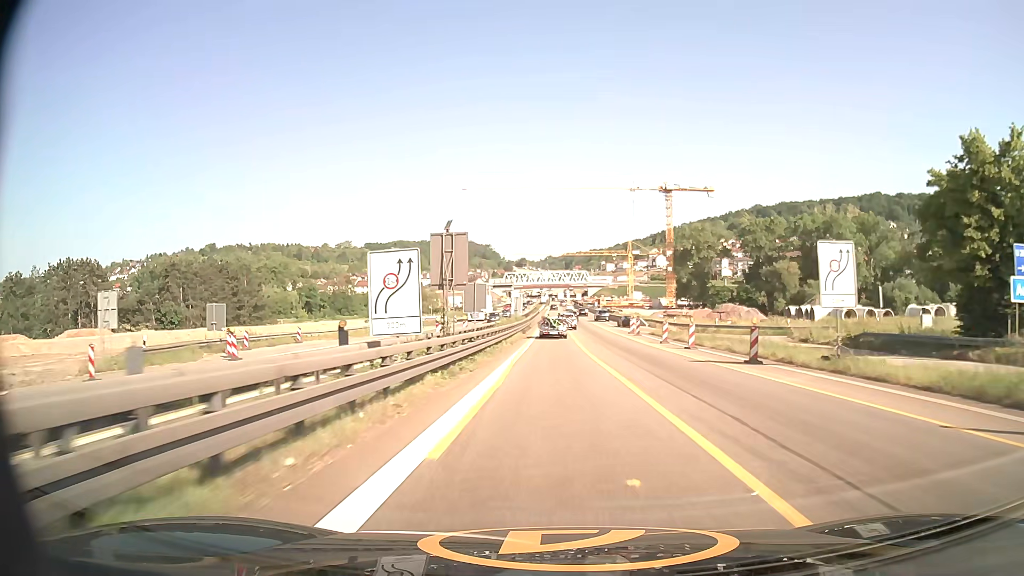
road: motorway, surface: asphalt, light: Day
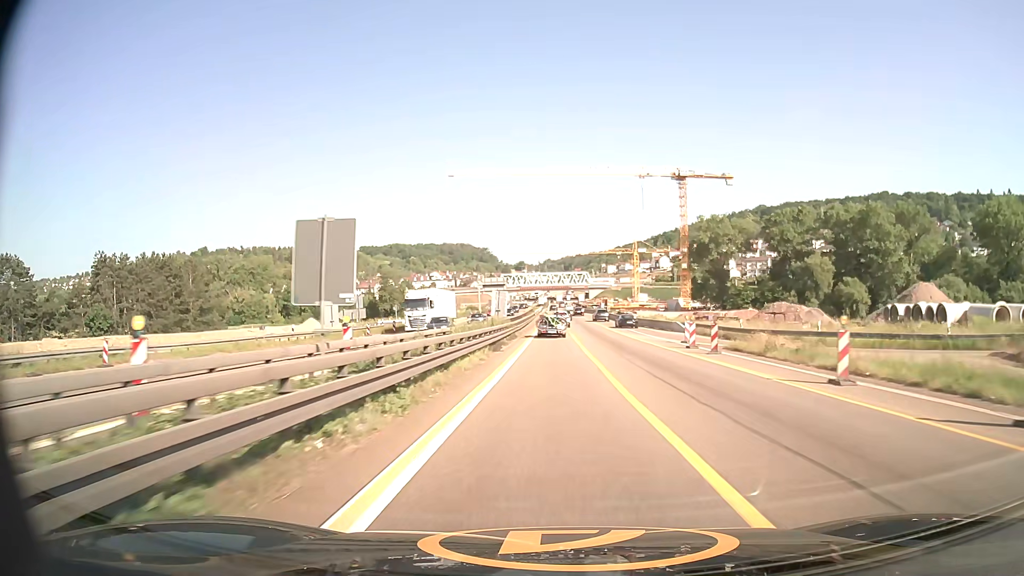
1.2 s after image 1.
(0.0, +24.4) m; 0°
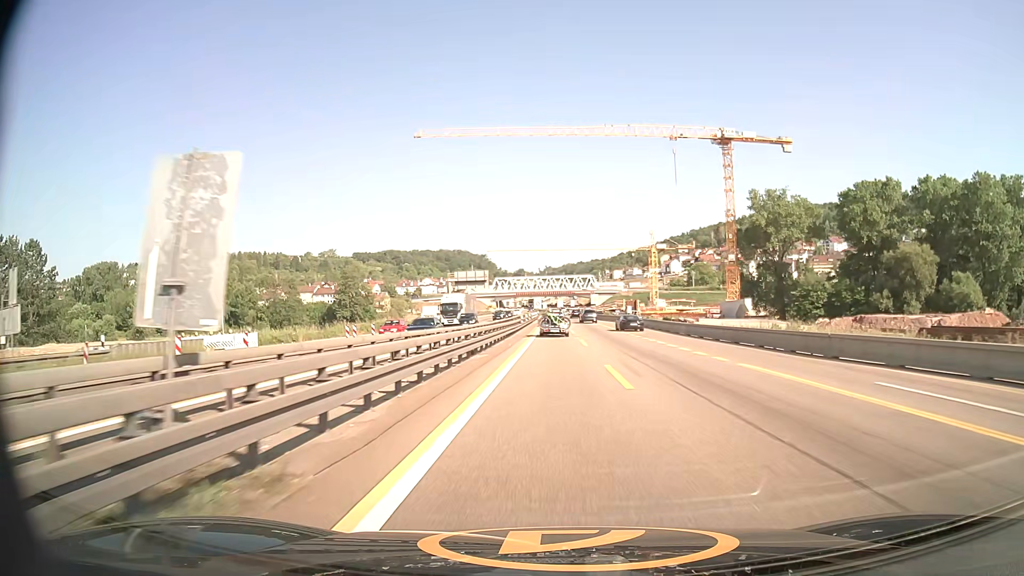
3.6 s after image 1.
(0.0, +47.2) m; 0°
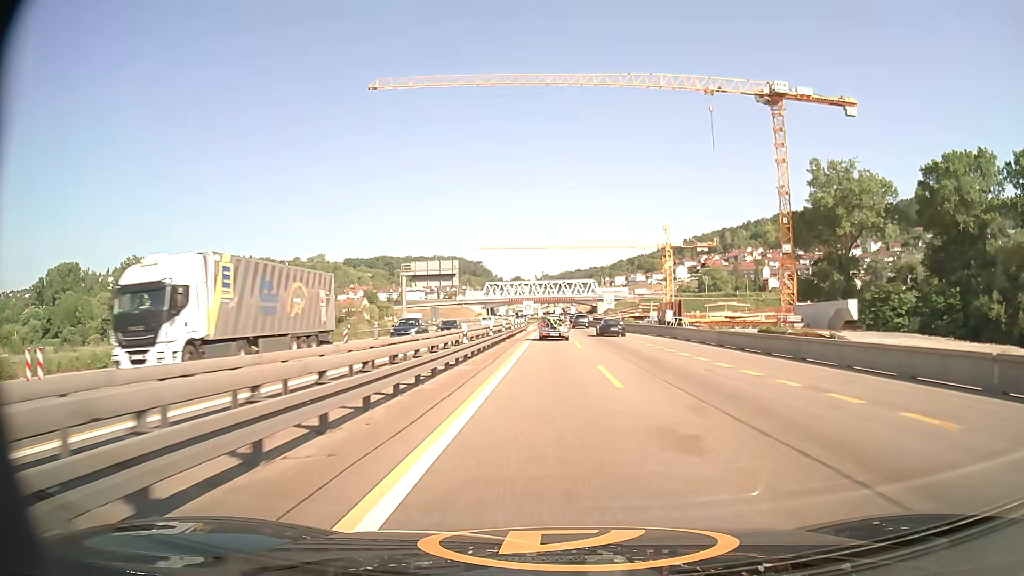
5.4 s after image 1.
(0.0, +33.7) m; 0°
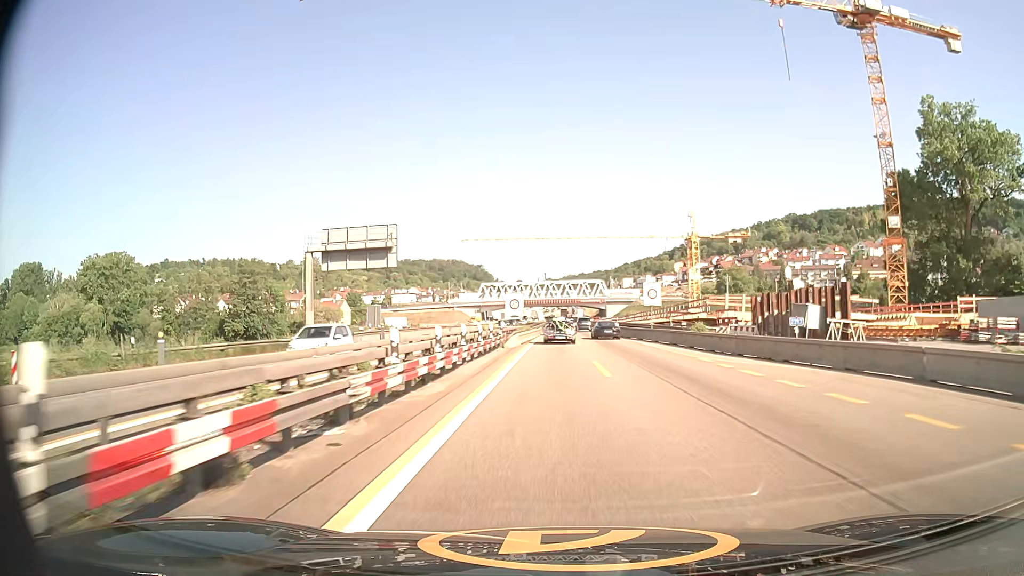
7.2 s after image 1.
(0.0, +33.2) m; 0°
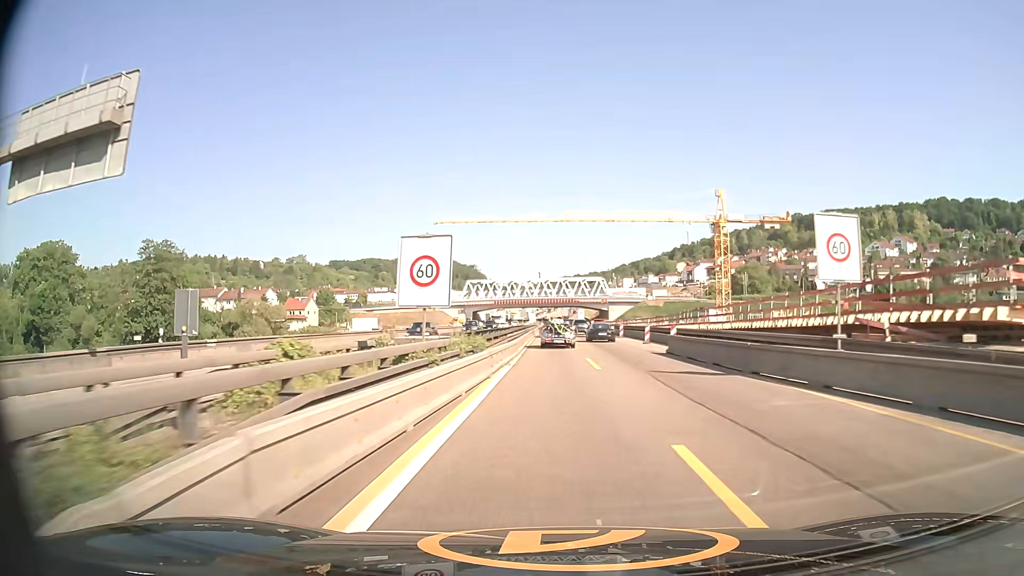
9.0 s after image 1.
(+0.1, +32.1) m; 0°
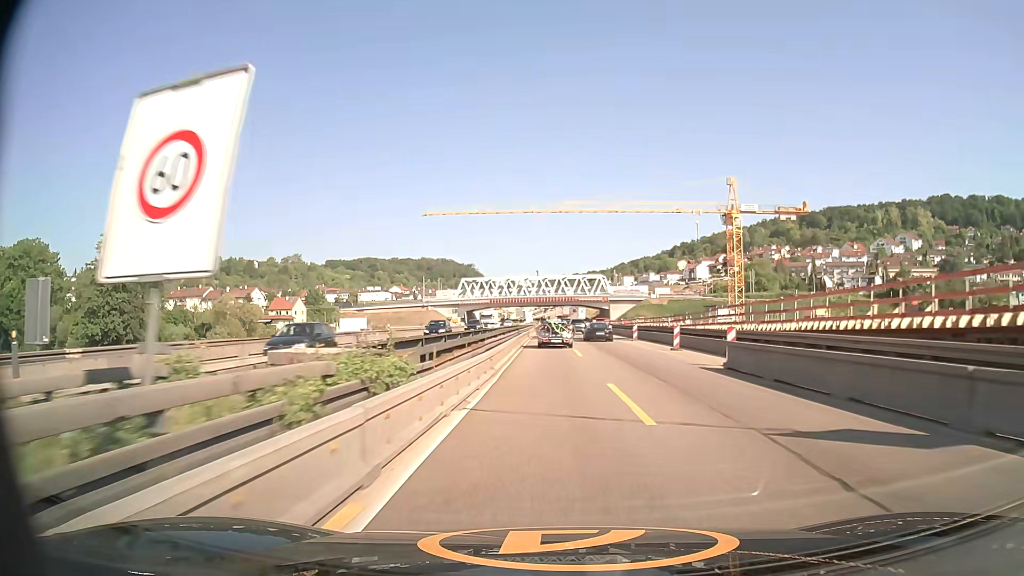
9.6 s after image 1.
(0.0, +10.5) m; 0°
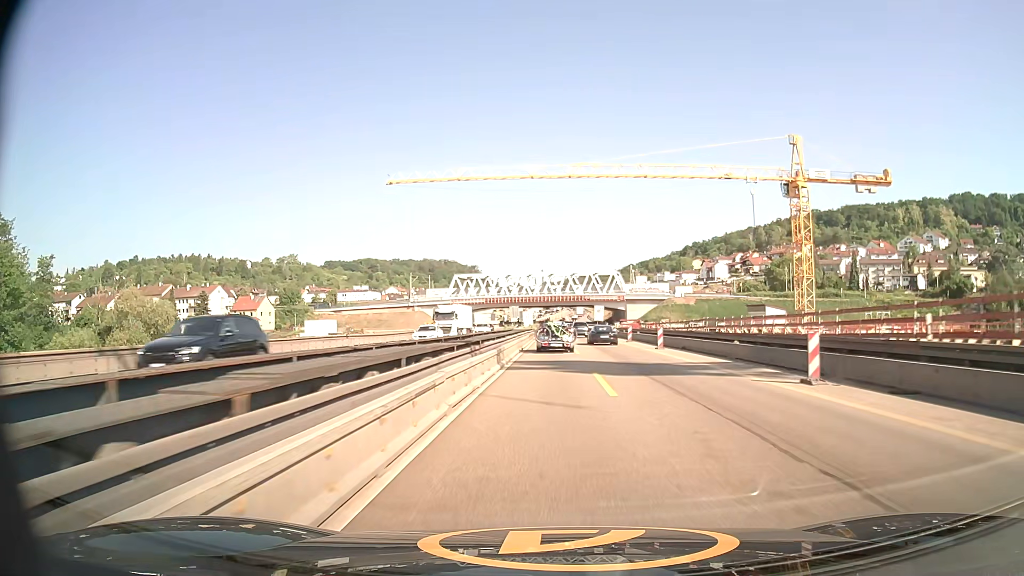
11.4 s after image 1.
(-0.1, +31.7) m; 0°
(0, +10) (0, +20) (0, +30) (0, +40) (0, +50) (0, +60) (0, +70) (0, +80) (-1, +90) (-1, +100) m
